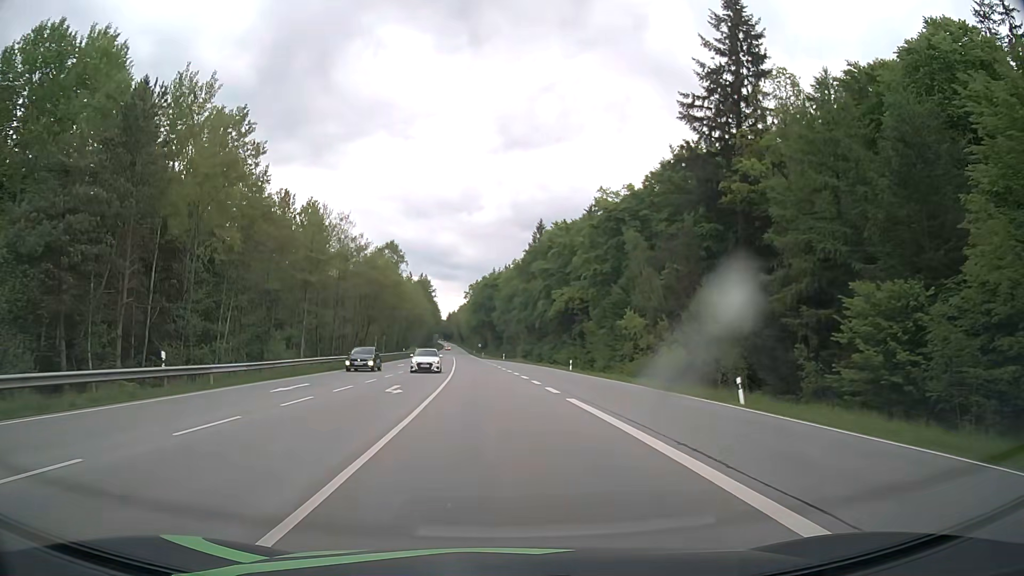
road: secondary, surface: asphalt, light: Day
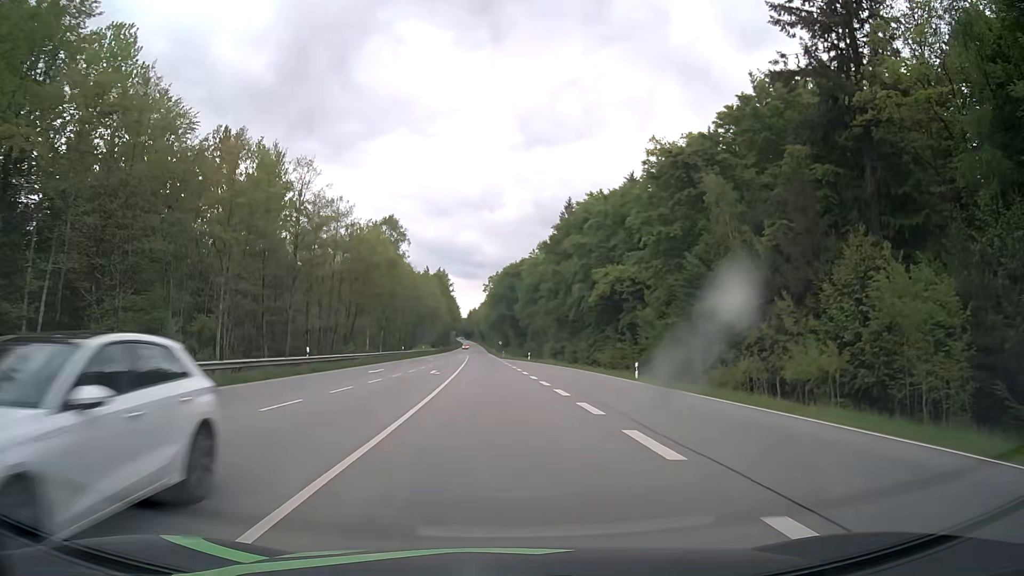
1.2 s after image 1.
(-0.3, +20.7) m; -2°
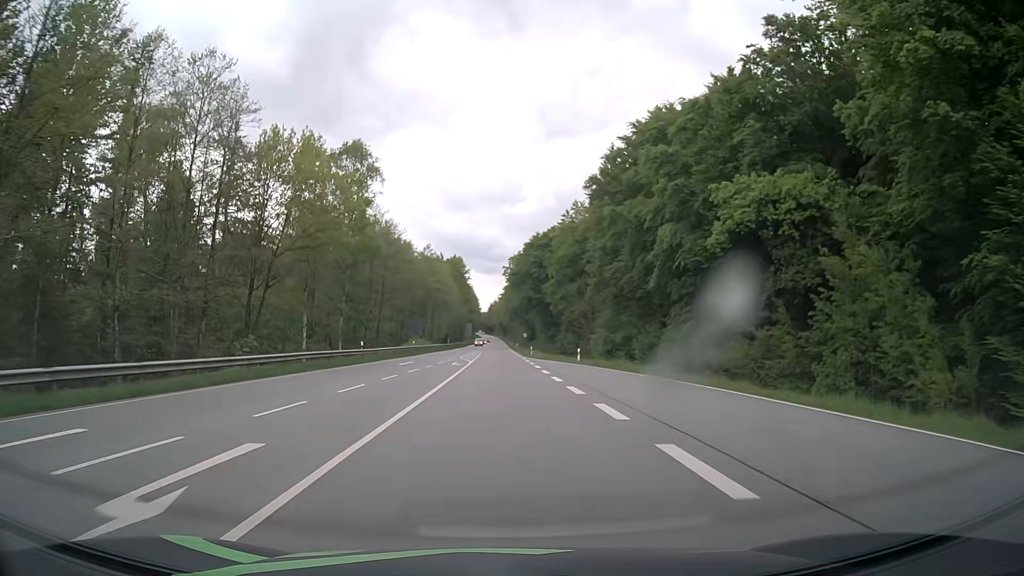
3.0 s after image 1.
(-0.7, +32.3) m; -2°
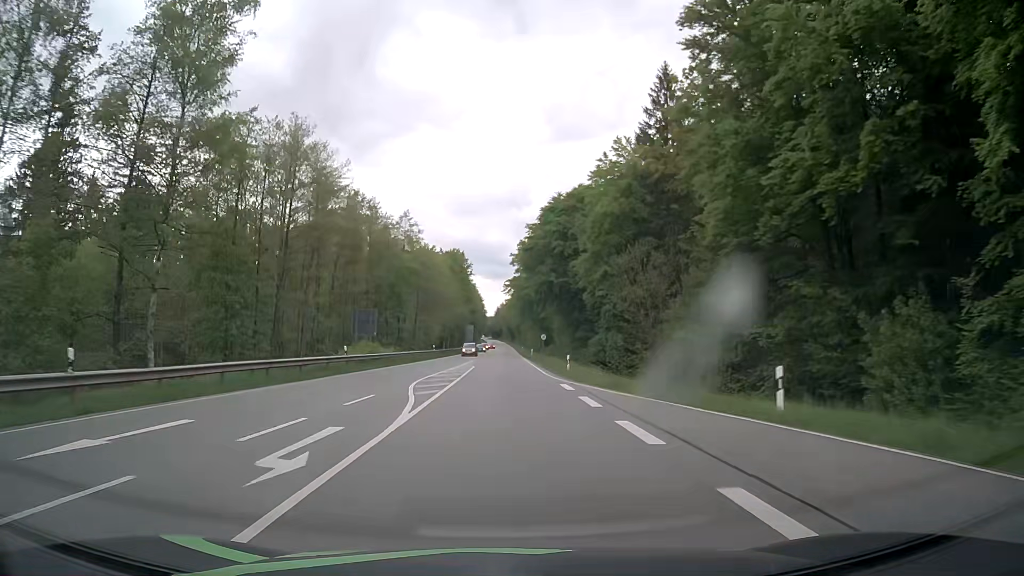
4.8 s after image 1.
(-0.2, +32.7) m; -1°
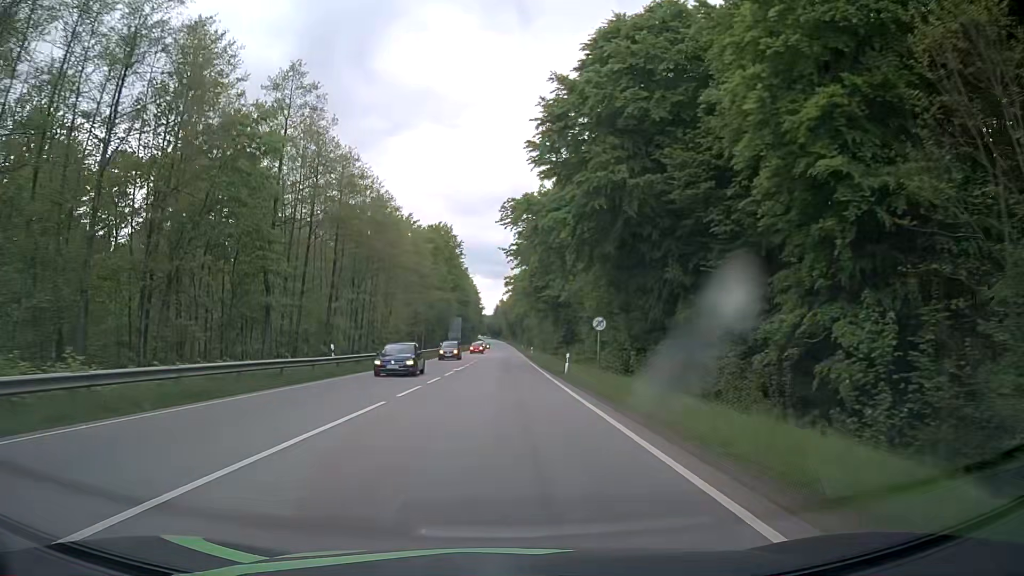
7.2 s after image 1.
(-0.1, +44.8) m; 0°
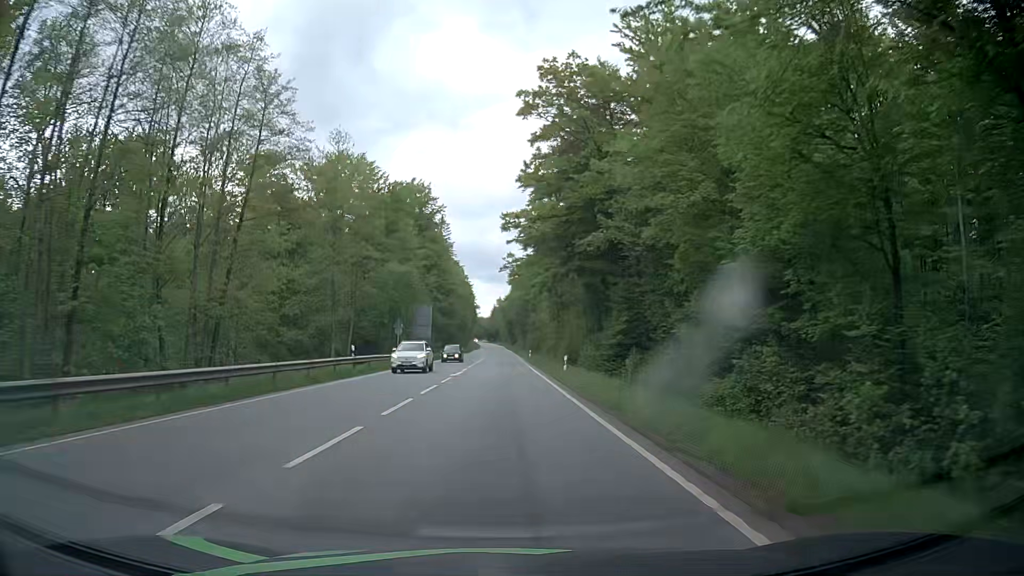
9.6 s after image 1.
(0.0, +46.3) m; +1°
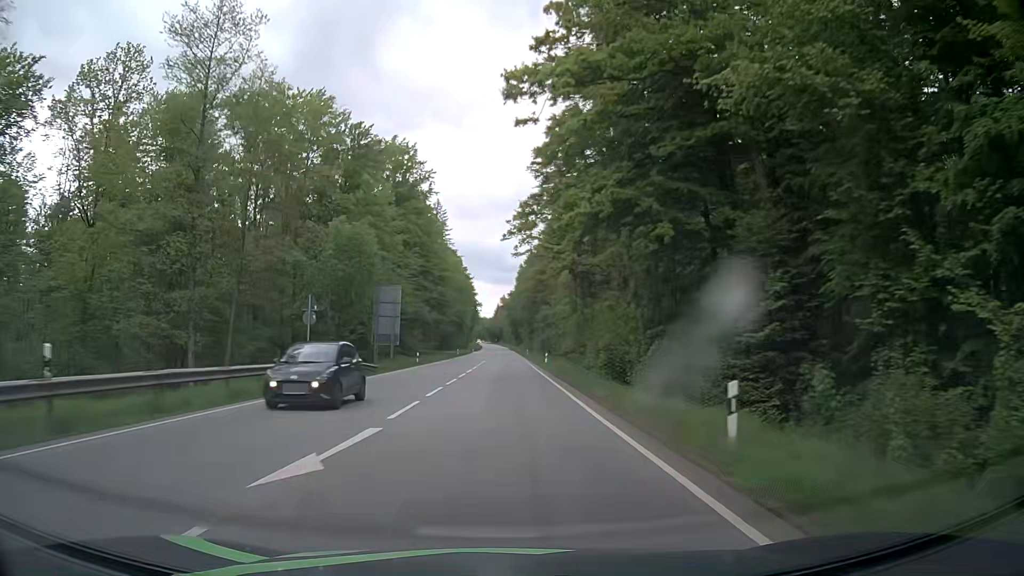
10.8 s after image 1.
(-0.2, +24.8) m; -1°
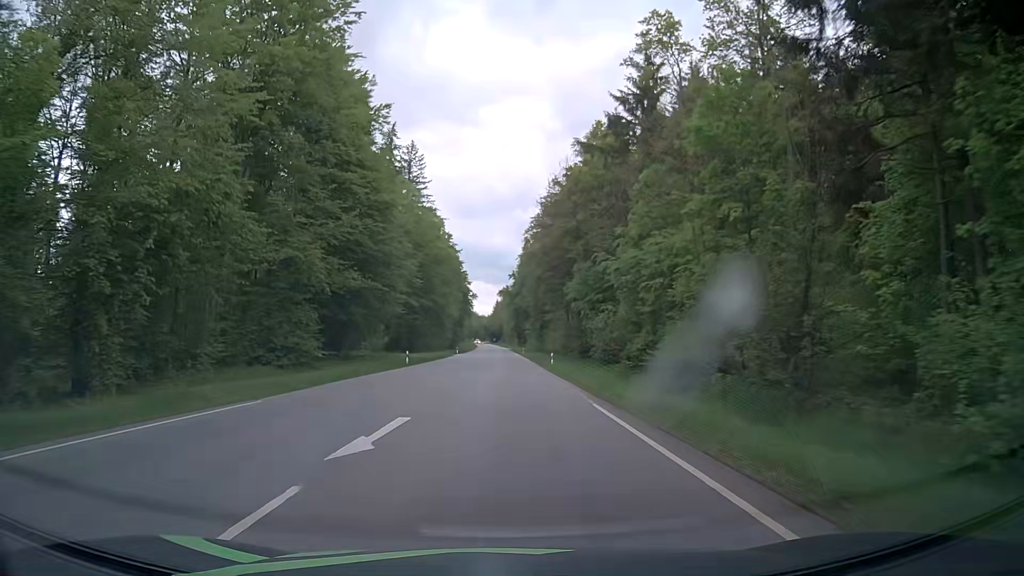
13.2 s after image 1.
(-0.1, +52.8) m; 0°
(0, +10) (0, +20) (0, +30) (0, +40) (0, +50) (0, +60) (0, +70) (0, +80) (-1, +90) (-1, +100) m
